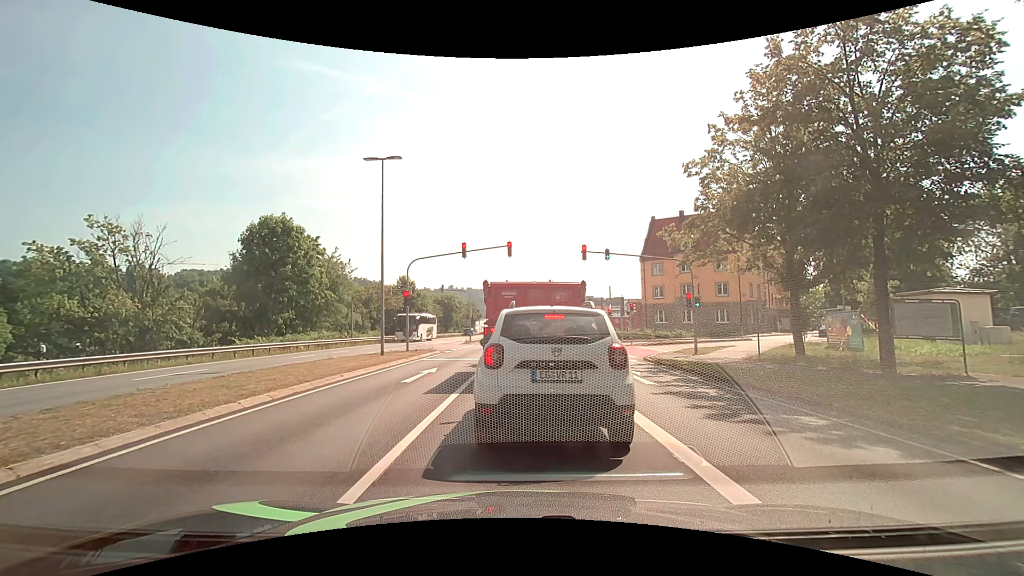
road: primary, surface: asphalt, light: Day
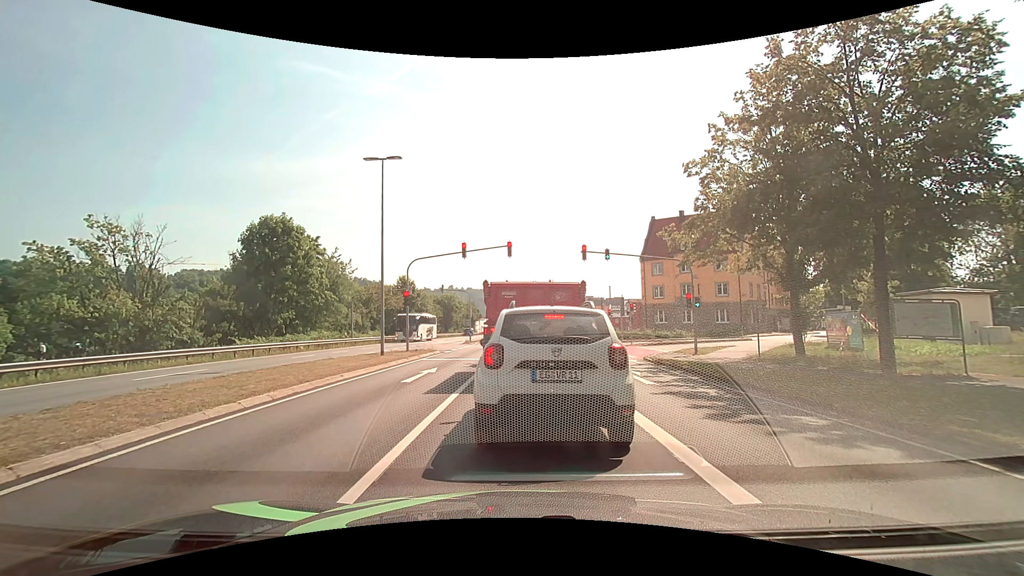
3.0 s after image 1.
(0.0, 0.0) m; 0°
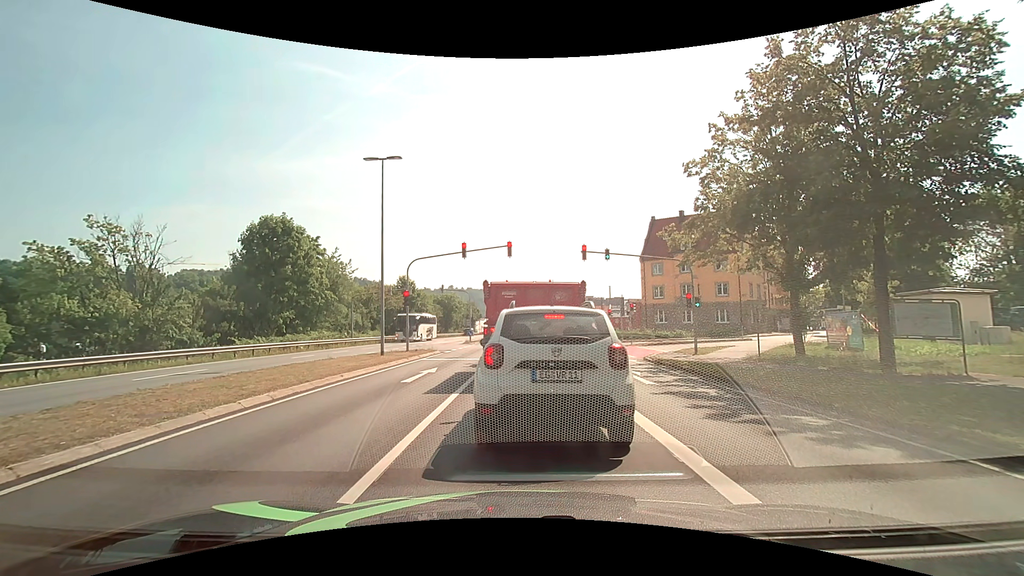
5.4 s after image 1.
(0.0, 0.0) m; 0°
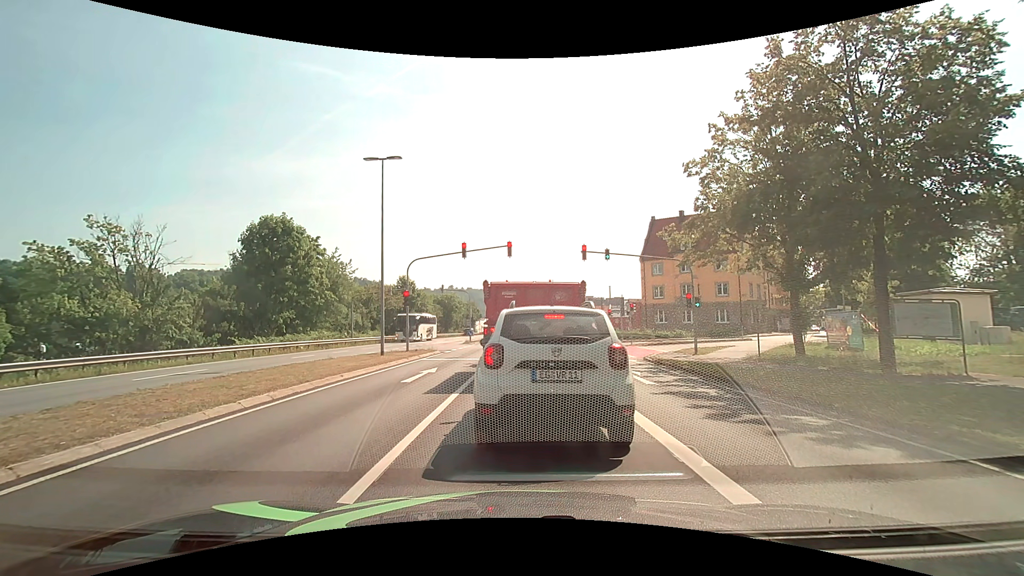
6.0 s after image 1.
(0.0, 0.0) m; 0°
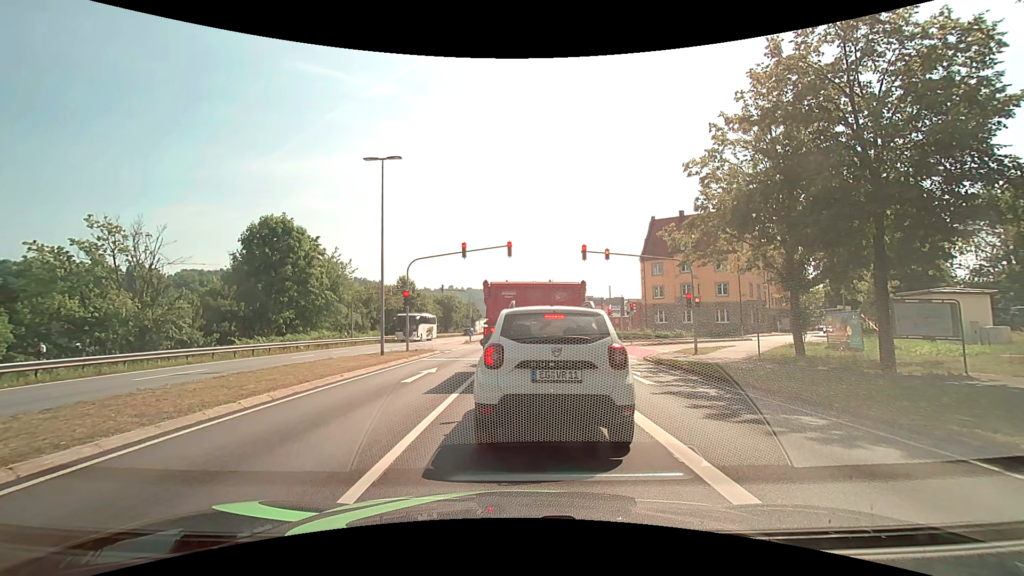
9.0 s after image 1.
(0.0, 0.0) m; 0°
